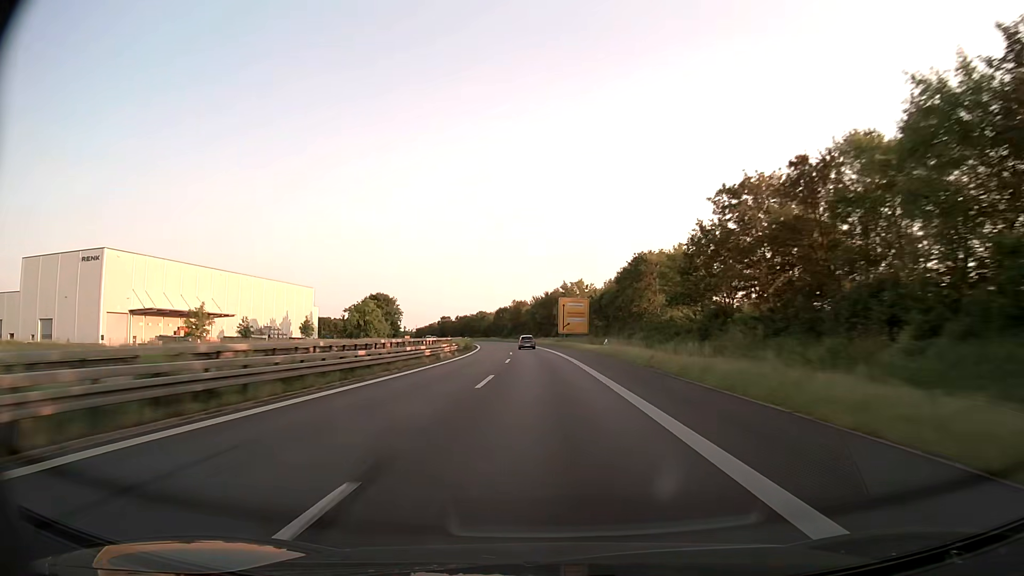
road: trunk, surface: asphalt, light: Day
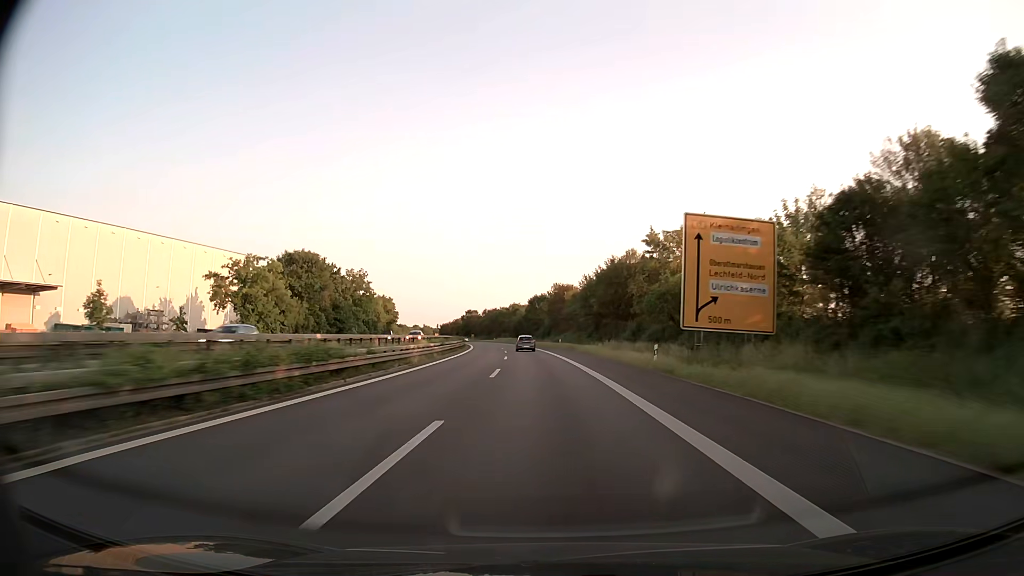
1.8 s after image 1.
(-1.8, +67.4) m; -4°
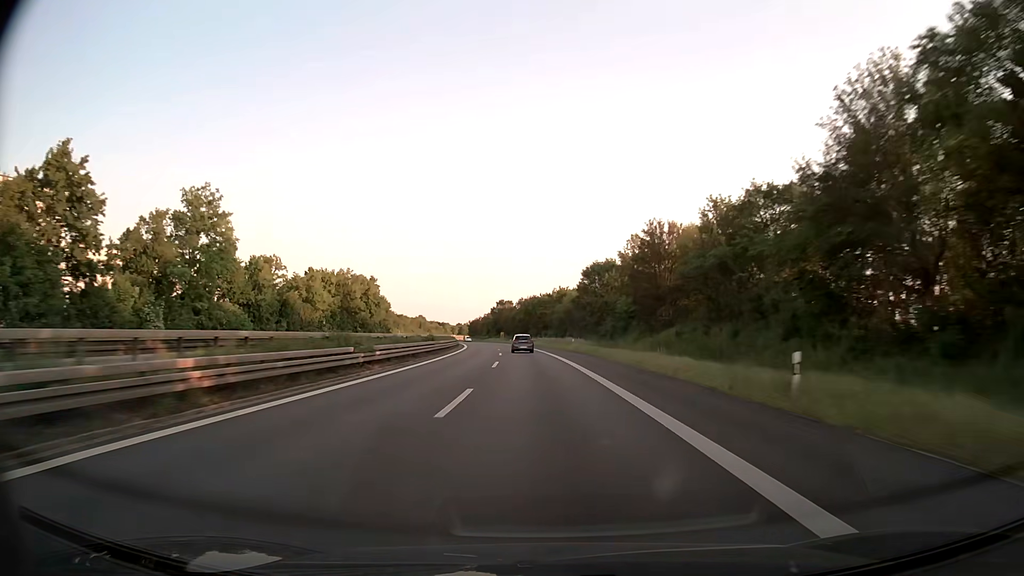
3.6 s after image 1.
(-2.4, +65.7) m; -4°
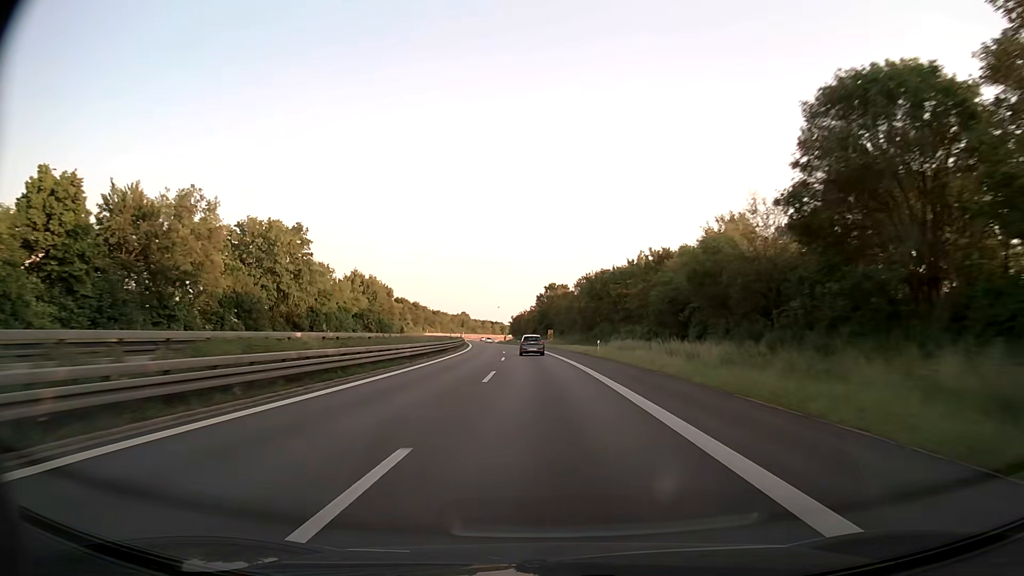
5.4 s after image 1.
(-2.8, +63.1) m; -5°
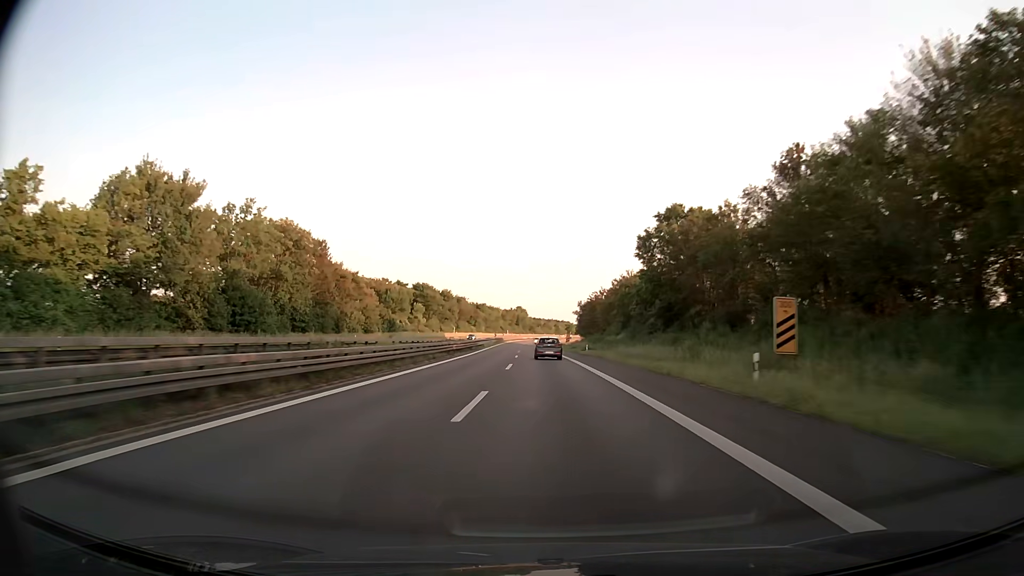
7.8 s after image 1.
(-4.0, +81.2) m; -6°
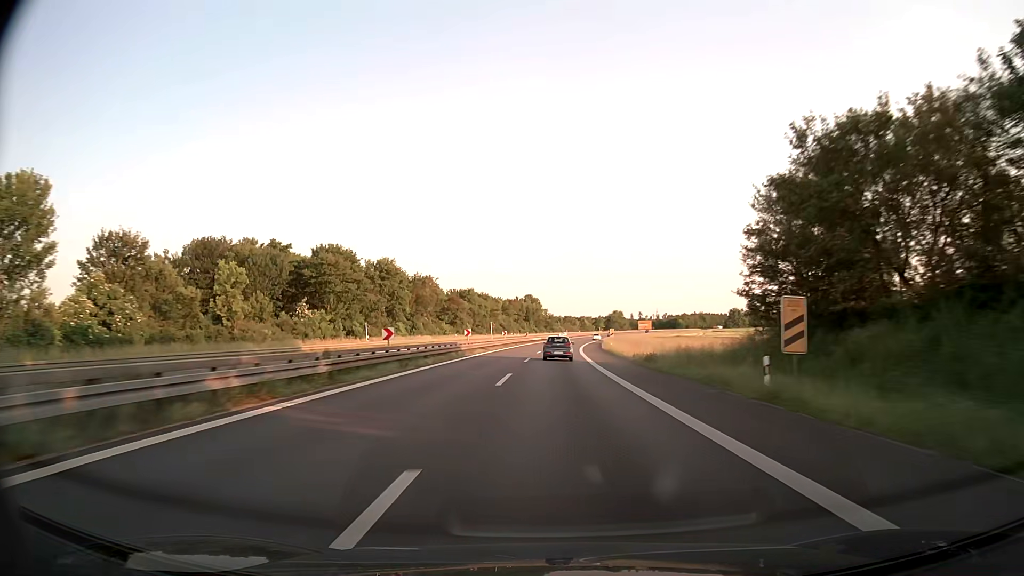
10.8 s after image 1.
(-2.6, +100.2) m; -2°
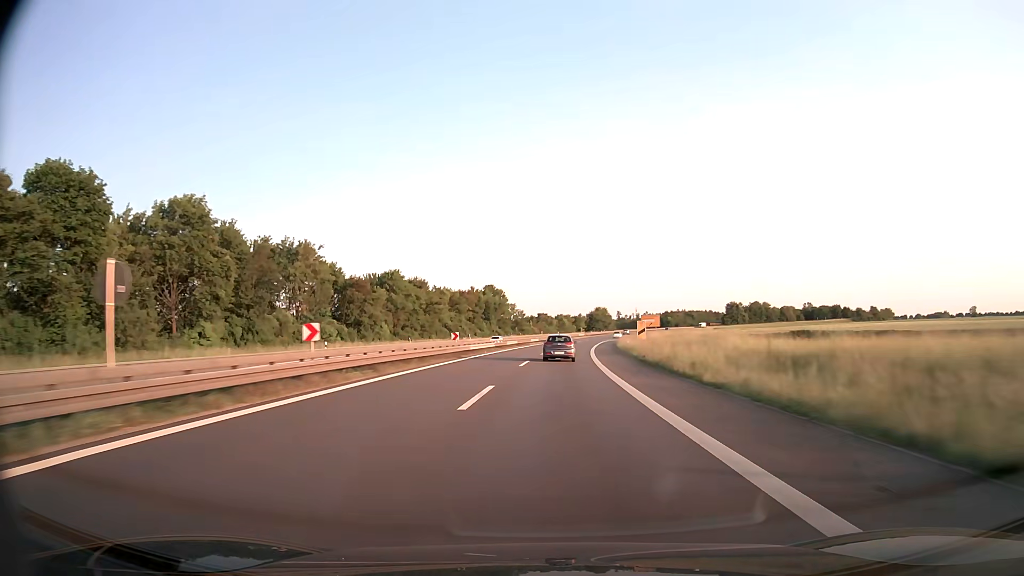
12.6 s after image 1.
(+1.1, +60.5) m; +2°
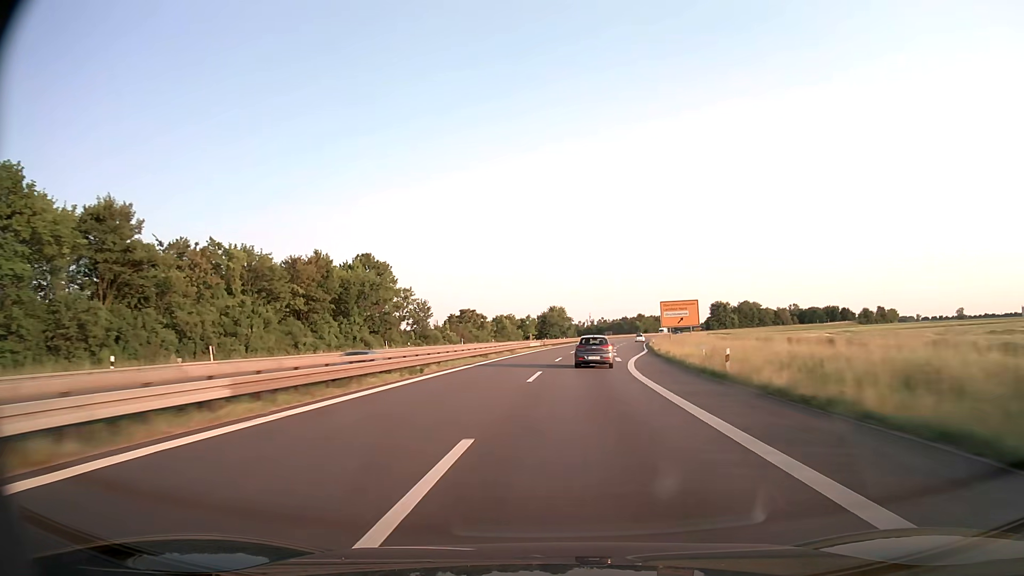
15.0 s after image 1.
(+3.6, +81.8) m; +5°
(0, +10) (0, +20) (0, +30) (+1, +40) (+1, +50) (+2, +60) (+3, +70) (+4, +80) (+5, +90) (+6, +100) m
